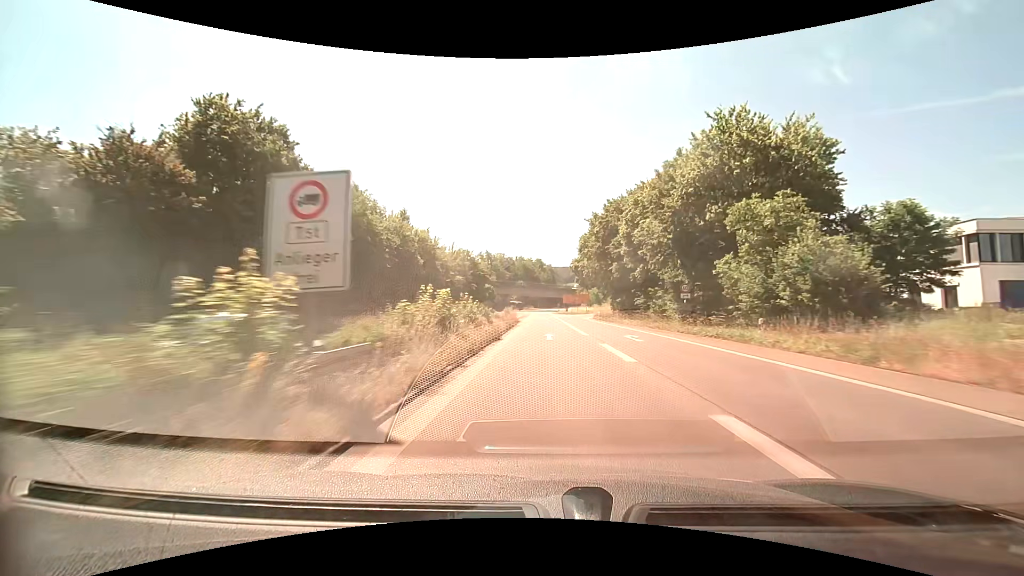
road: trunk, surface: asphalt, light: Day
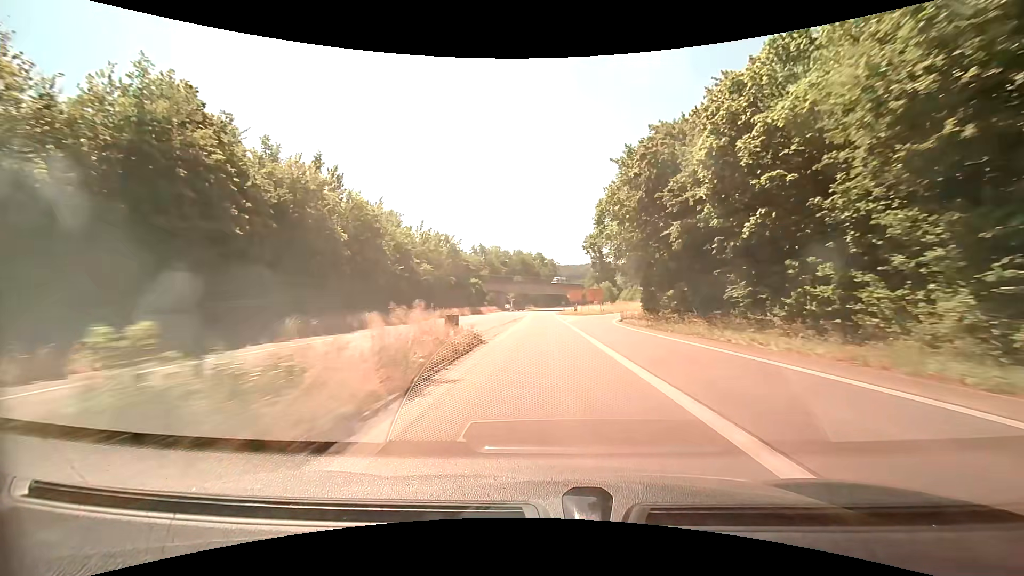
(-0.1, +26.4) m; 0°
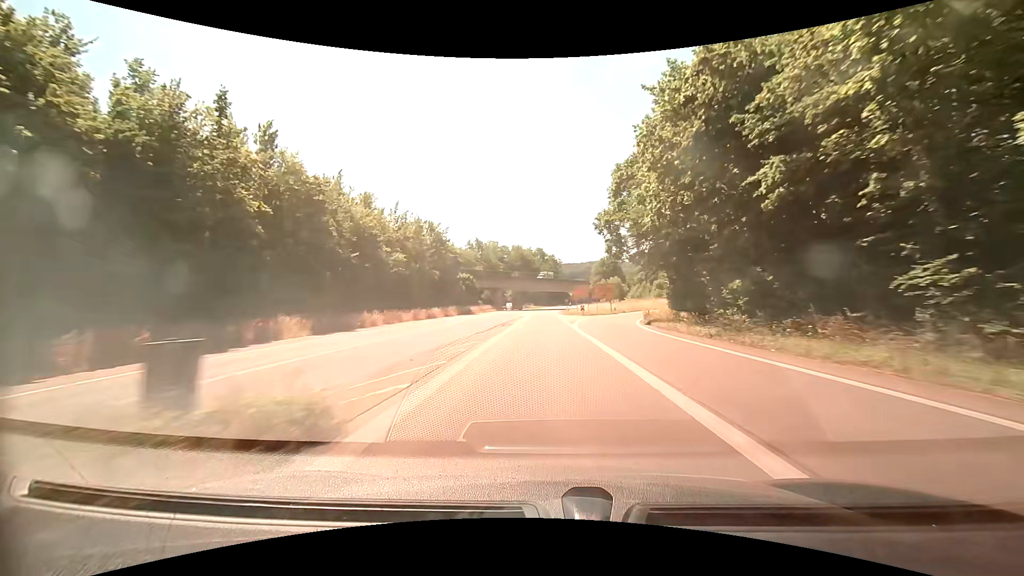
(0.0, +13.1) m; 0°
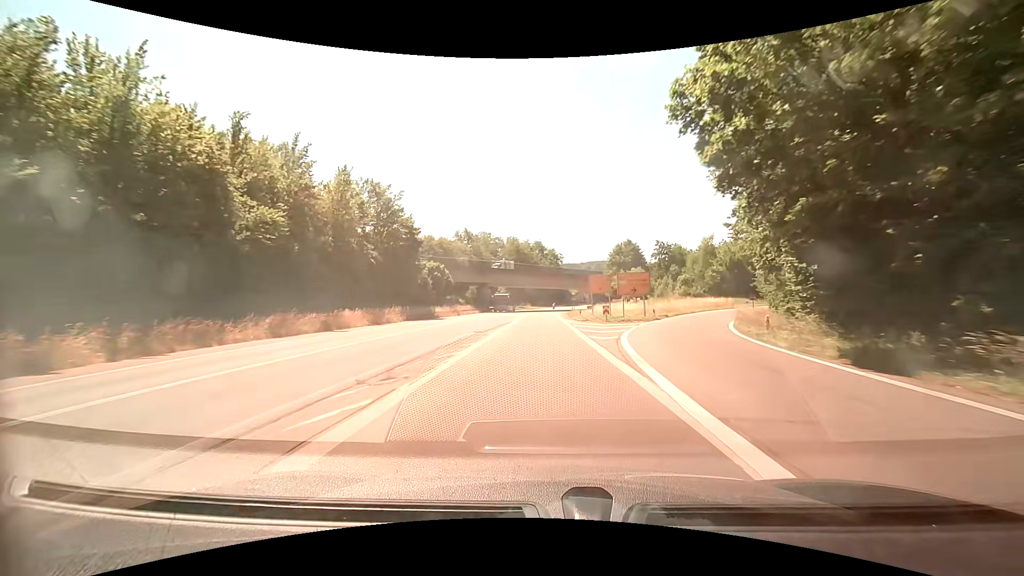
(0.0, +25.9) m; 0°
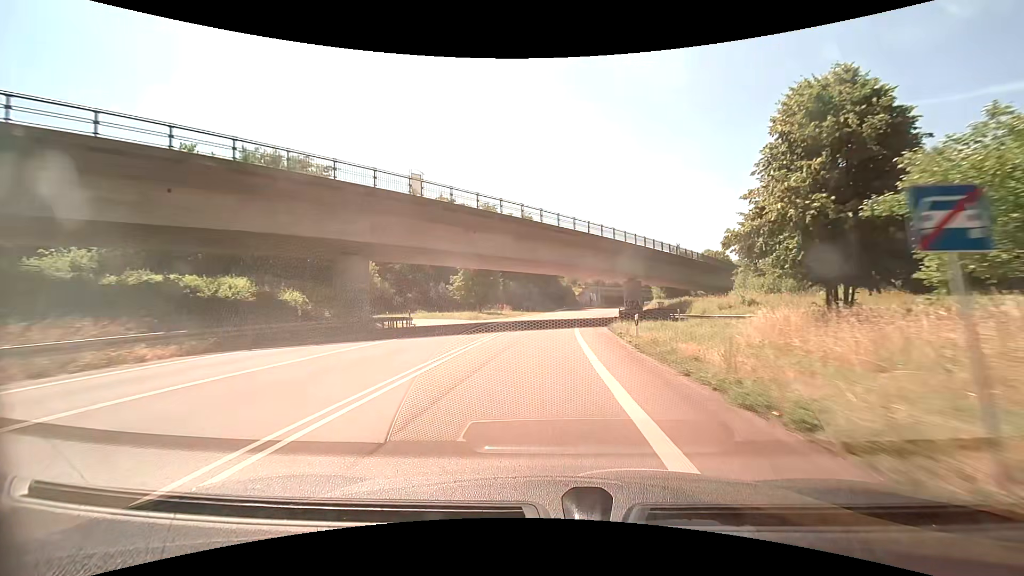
(+0.3, +63.1) m; +1°
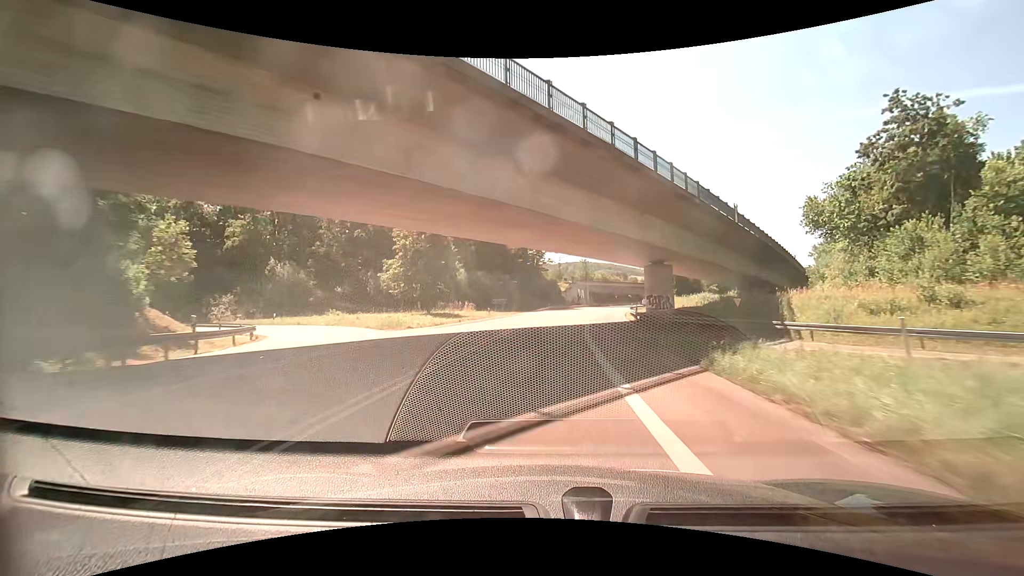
(+0.3, +24.5) m; +2°
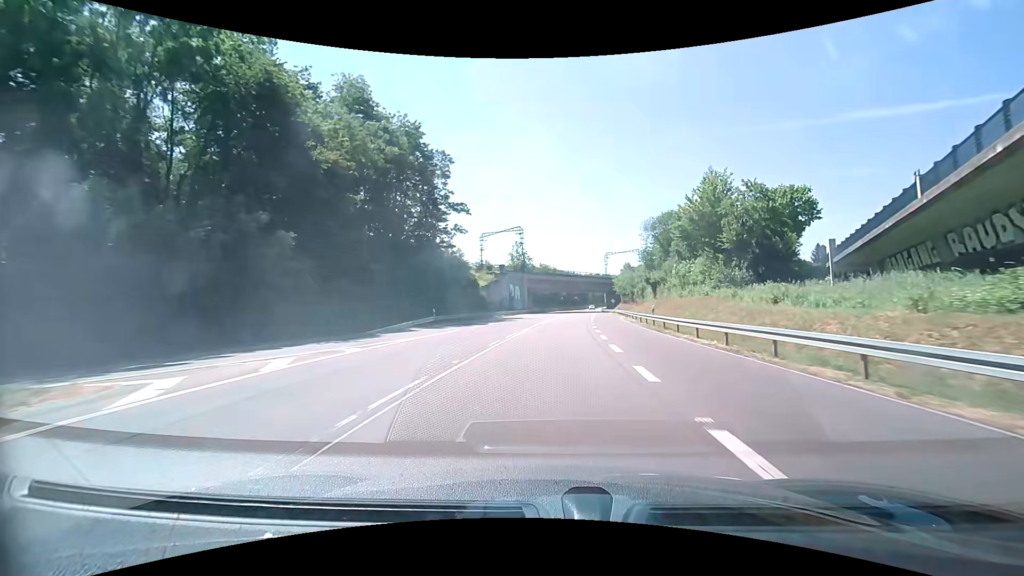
(+4.7, +60.2) m; +8°
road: primary
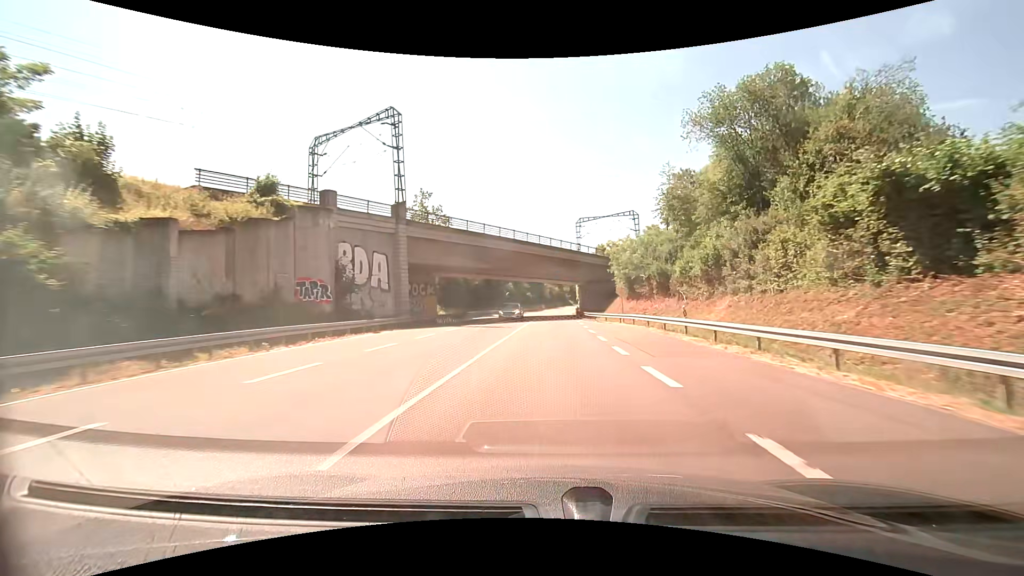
(+3.1, +59.4) m; +5°
(0, +10) (0, +20) (+1, +30) (+1, +40) (+1, +50) (+2, +60) (+2, +70) (+2, +80) (+3, +90) (+4, +100) m
